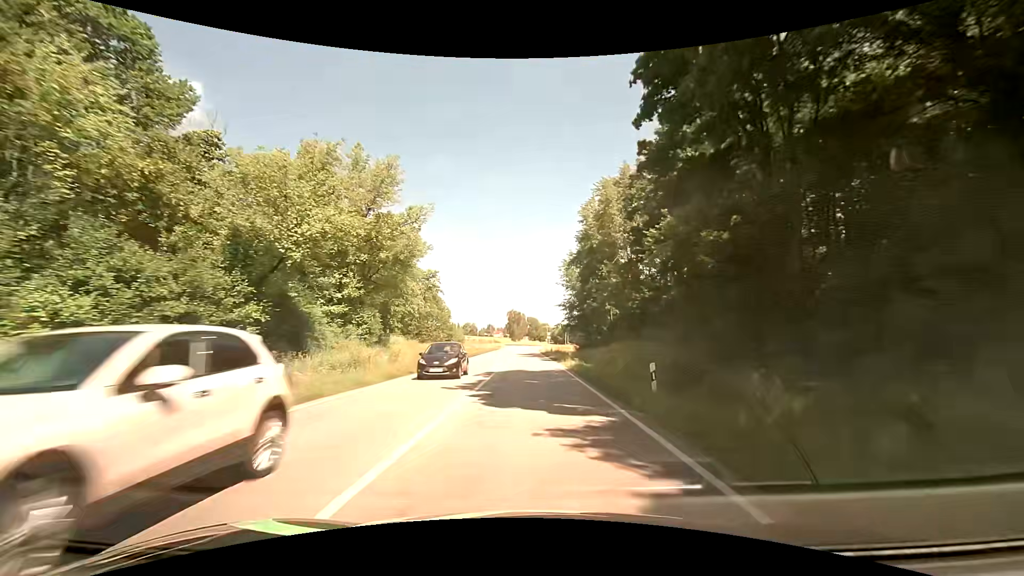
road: secondary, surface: asphalt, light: Day
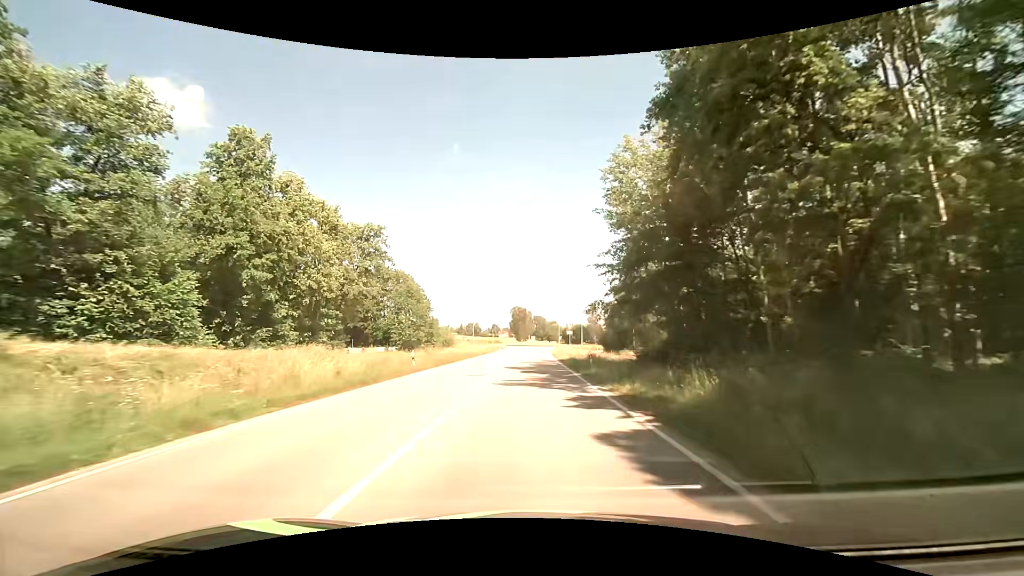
(+0.3, +36.3) m; 0°
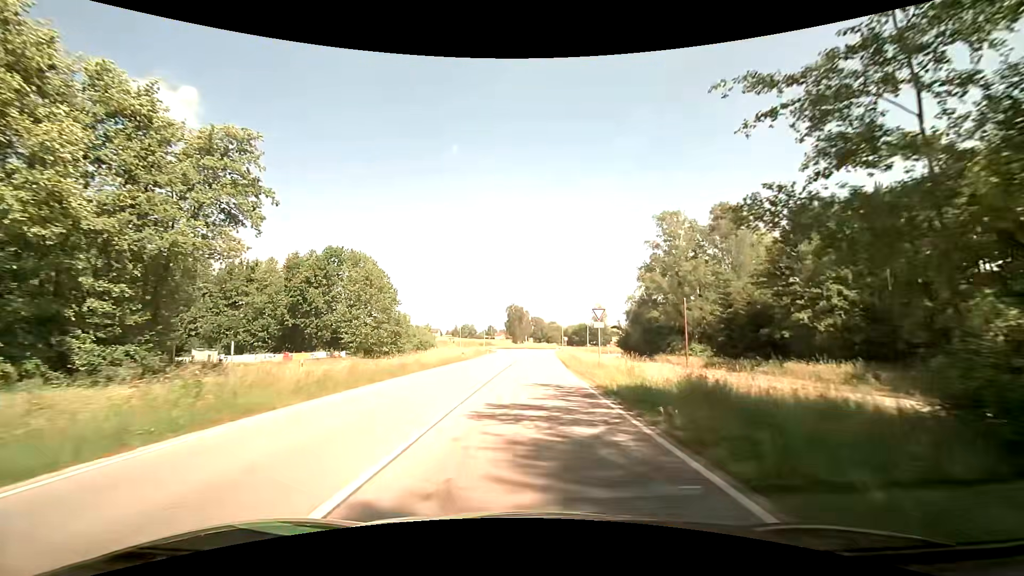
(+0.1, +25.2) m; 0°
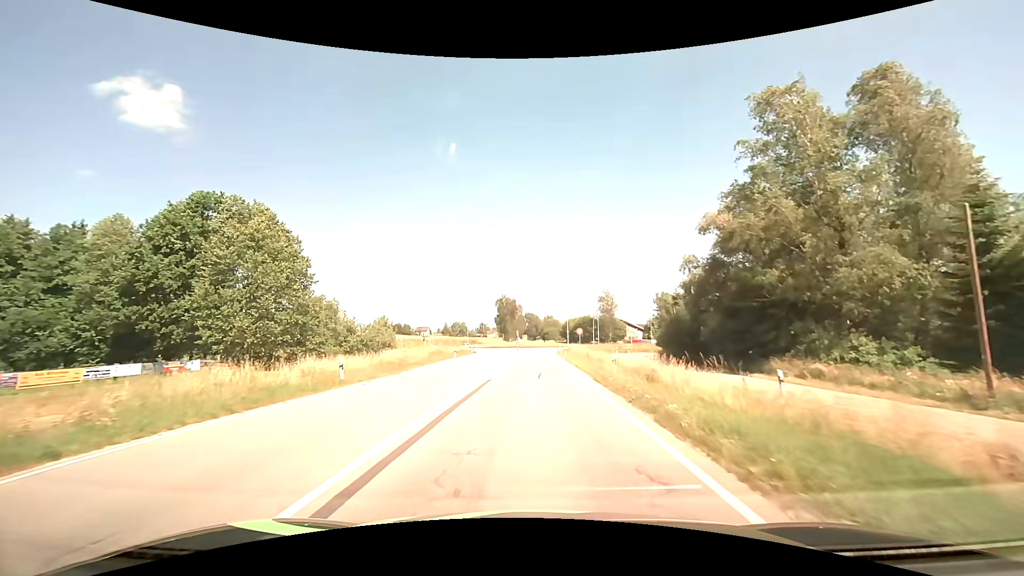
(+0.3, +30.9) m; +1°
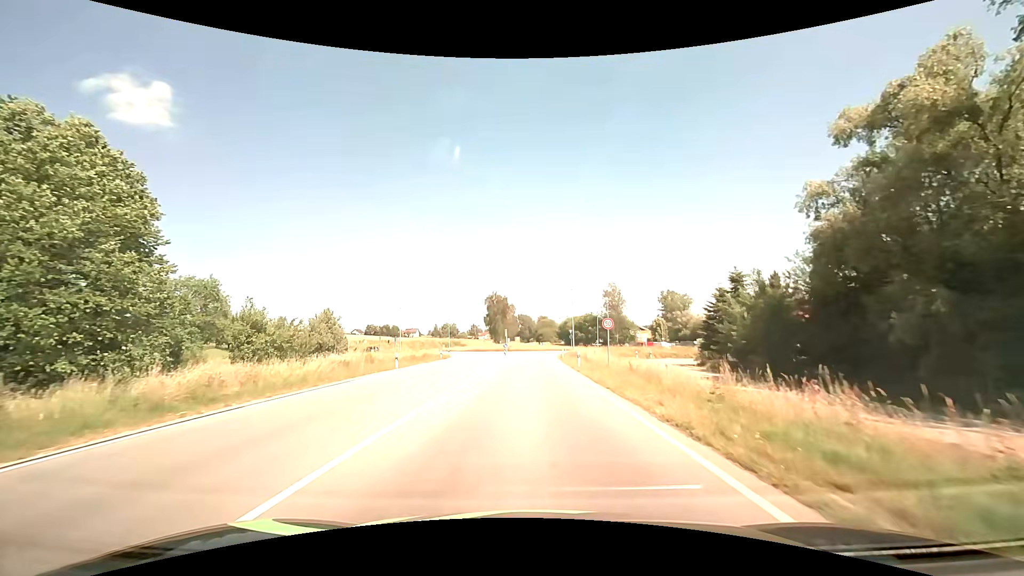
(+0.1, +21.3) m; +1°
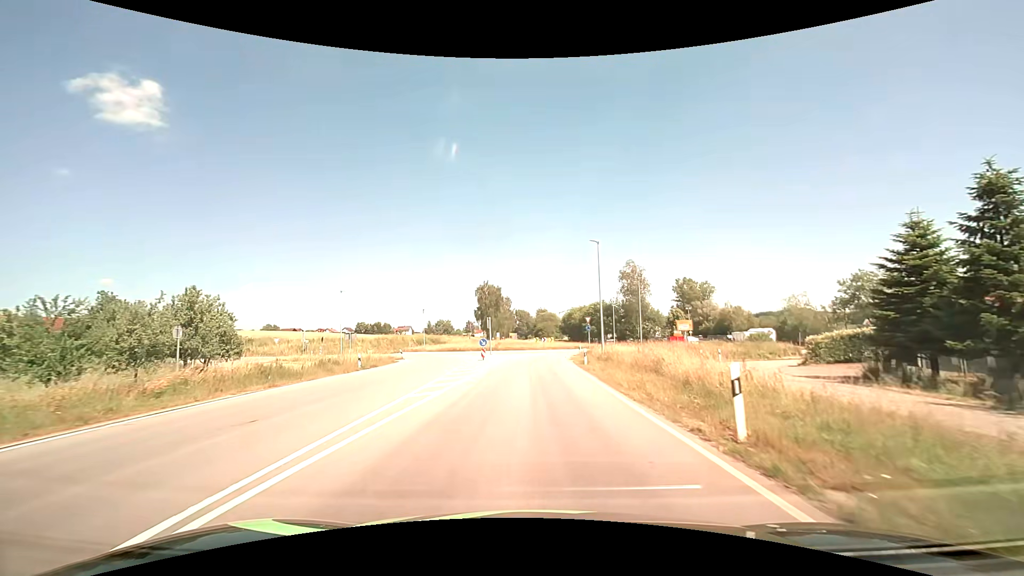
(+0.2, +25.6) m; 0°
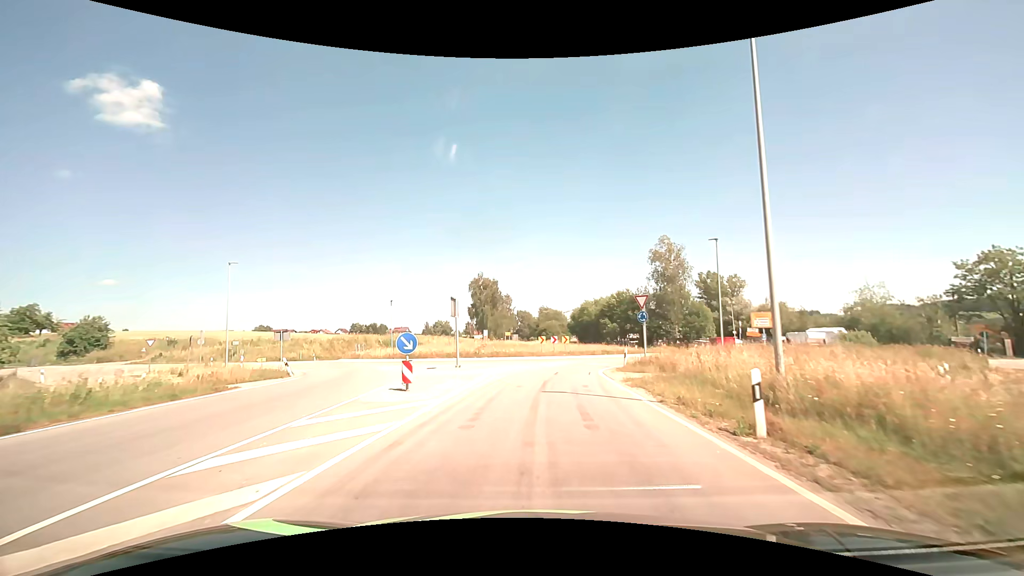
(-0.1, +22.8) m; 0°
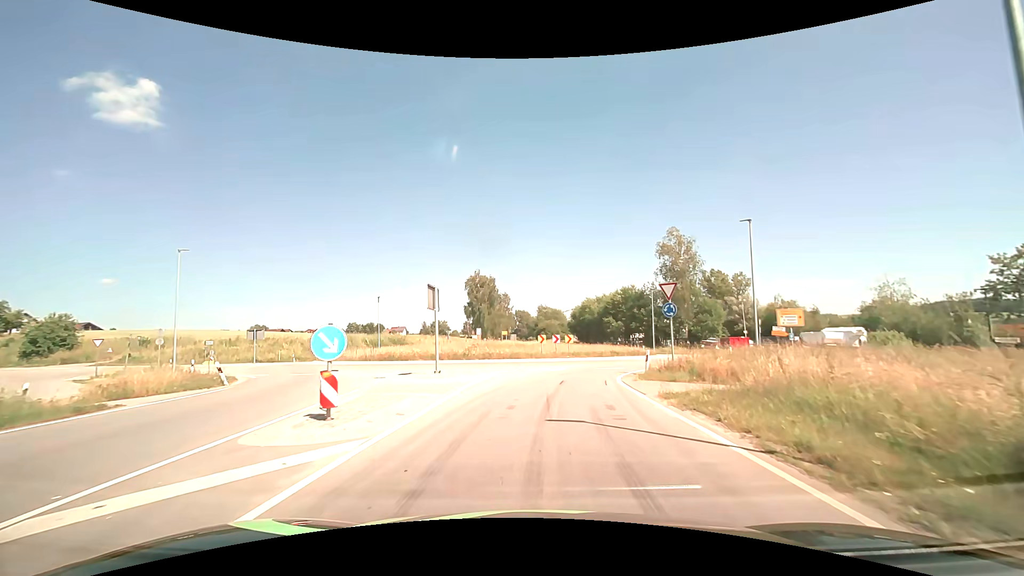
(0.0, +5.2) m; 0°
(0, +10) (+1, +20) (+5, +29) (+11, +37) (+14, +46) (+12, +56) (+7, +65) (+2, +73) (0, +83) (-1, +93) m
